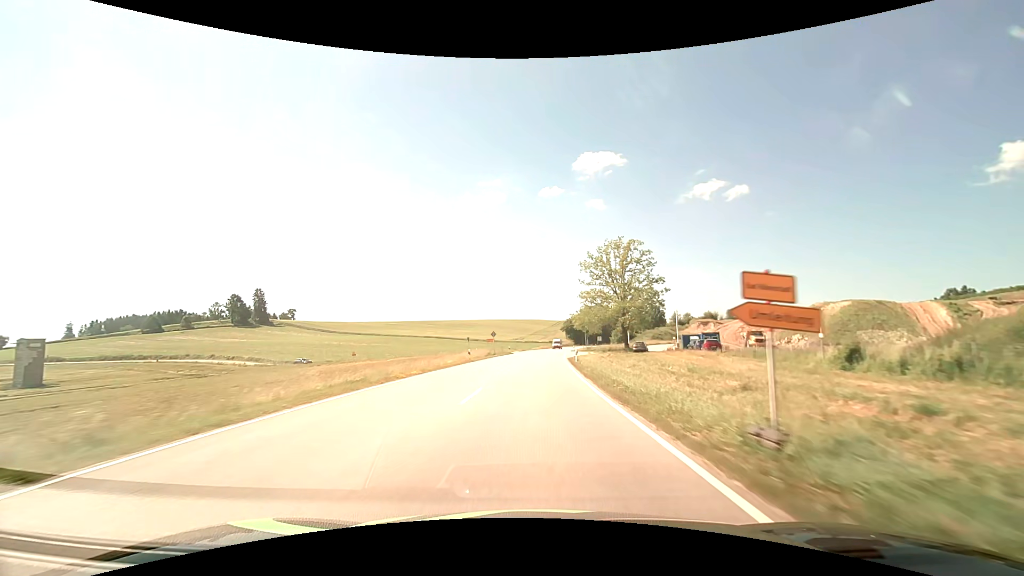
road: secondary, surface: asphalt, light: Day
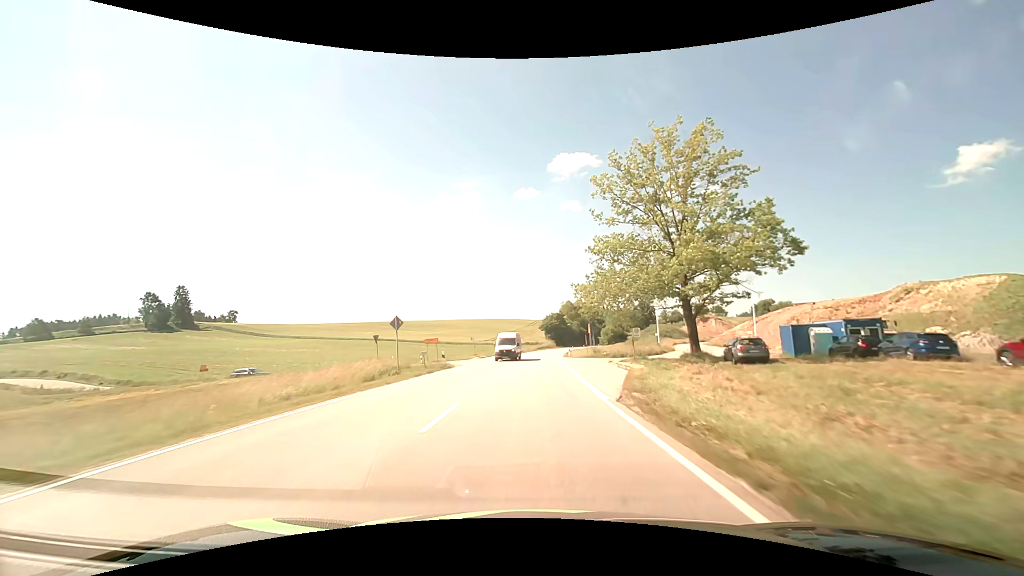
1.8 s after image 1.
(+0.8, +39.4) m; +3°
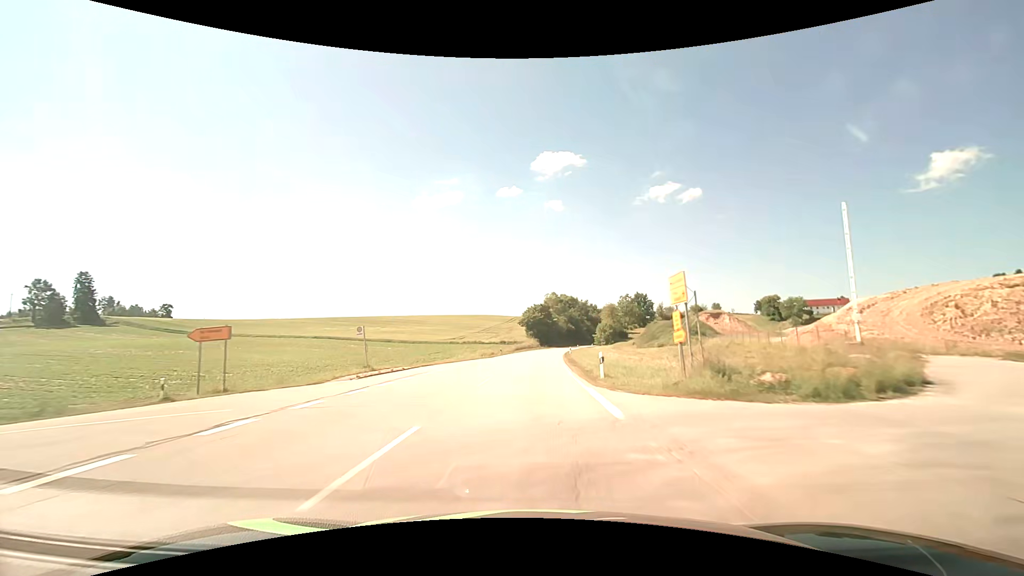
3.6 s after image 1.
(+0.8, +39.5) m; +2°
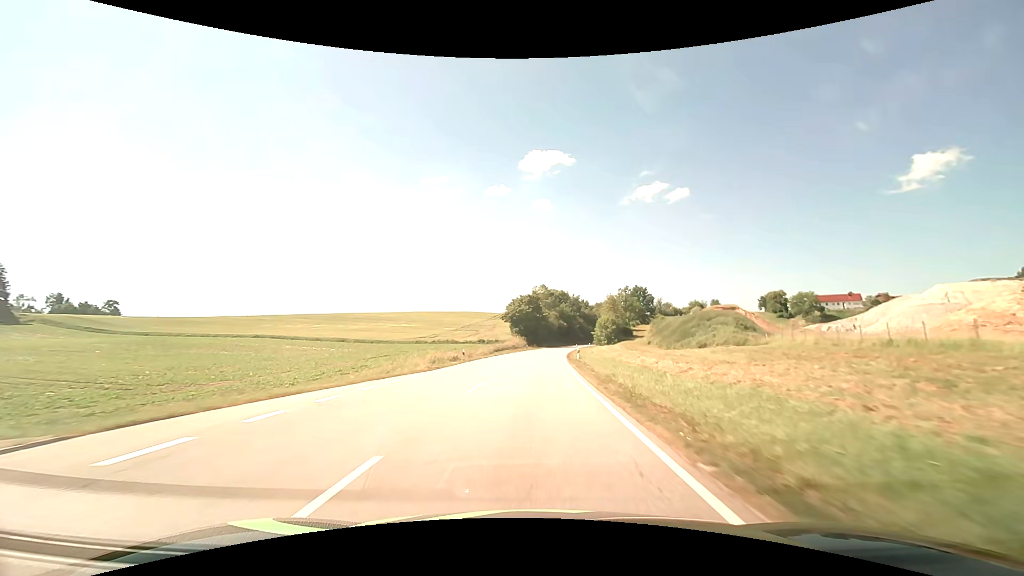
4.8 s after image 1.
(+0.3, +26.4) m; +1°
